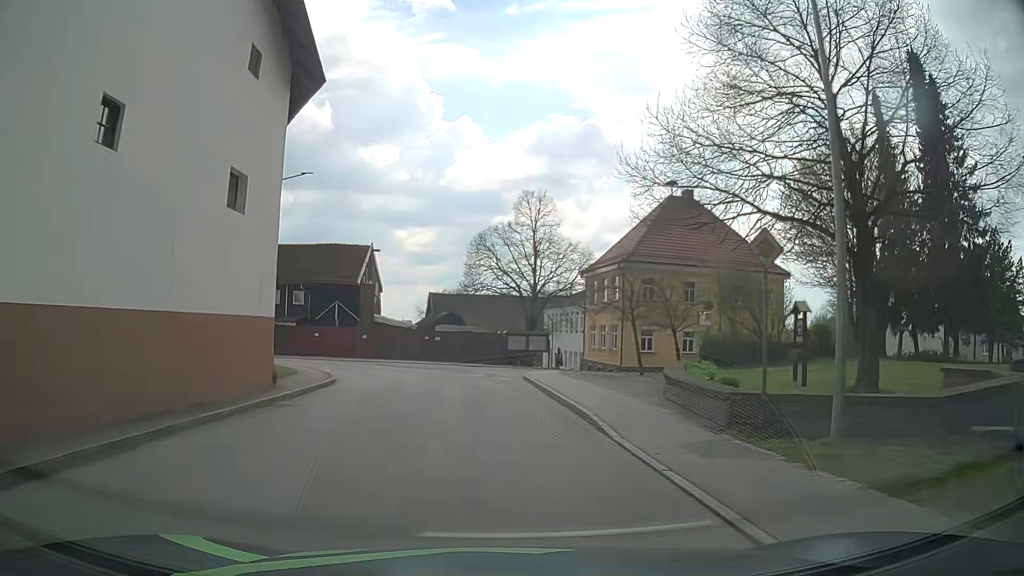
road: tertiary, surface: asphalt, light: Day
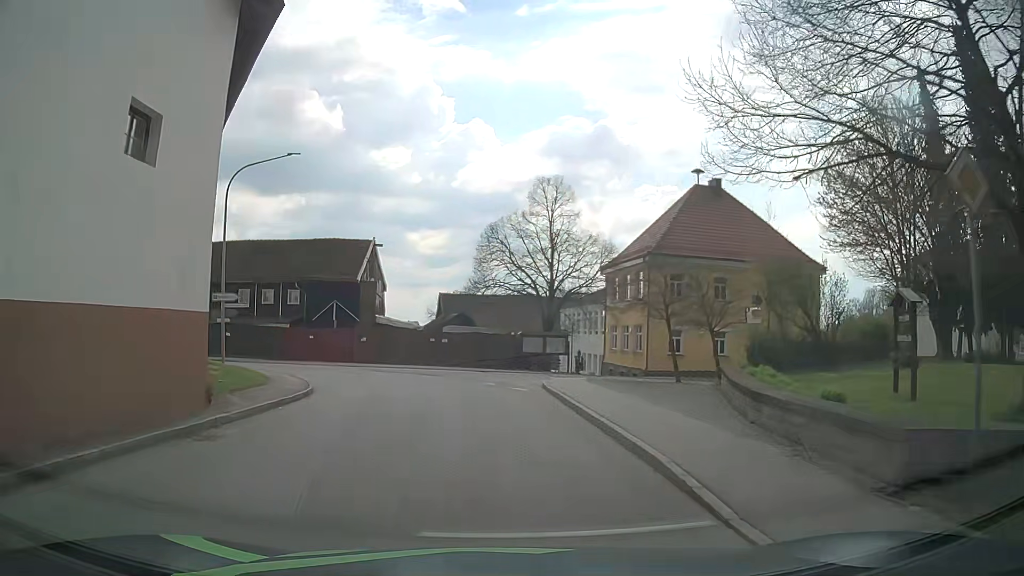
(-0.1, +4.4) m; -1°
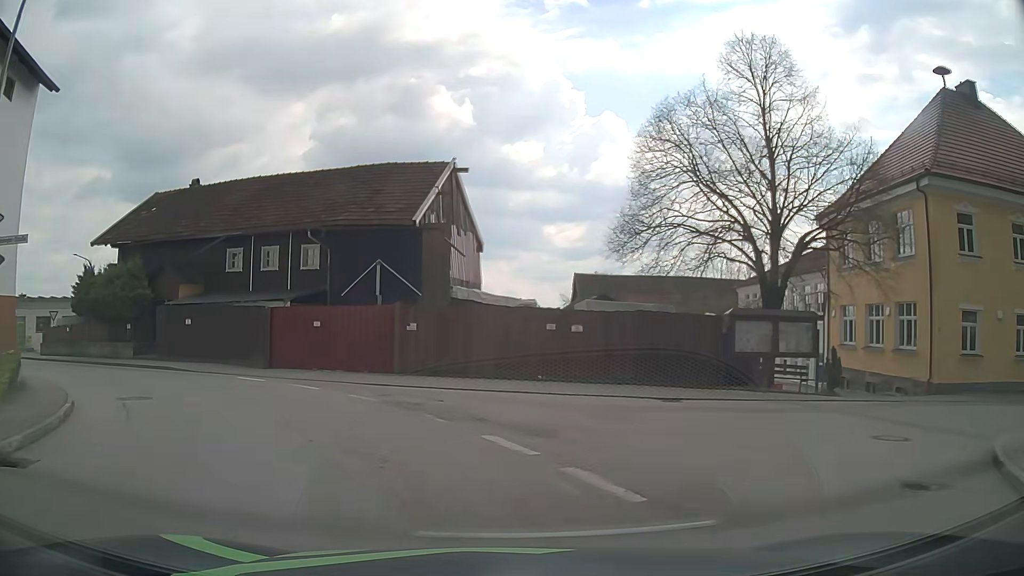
(-1.4, +20.7) m; -11°
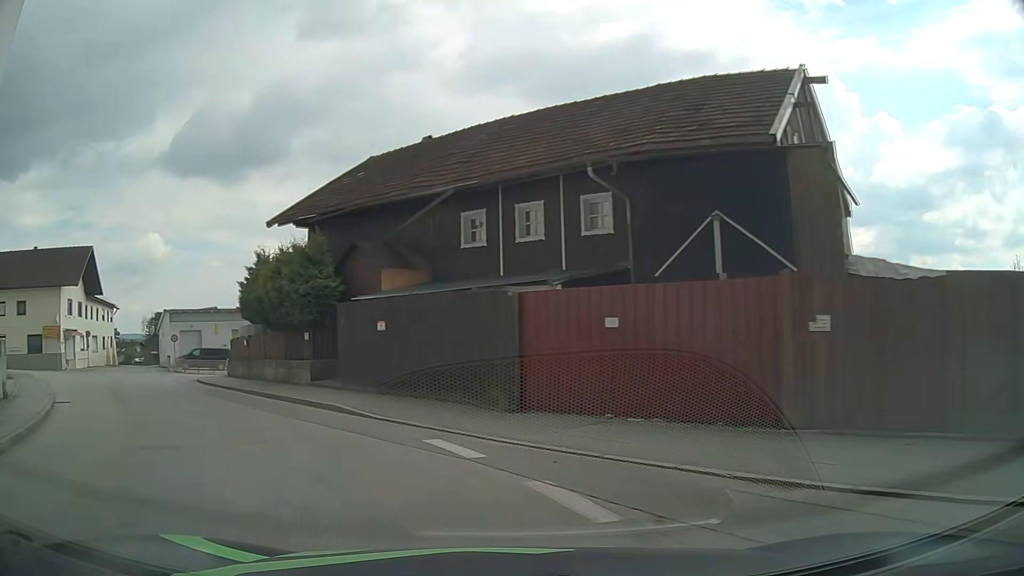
(-2.3, +11.1) m; -26°
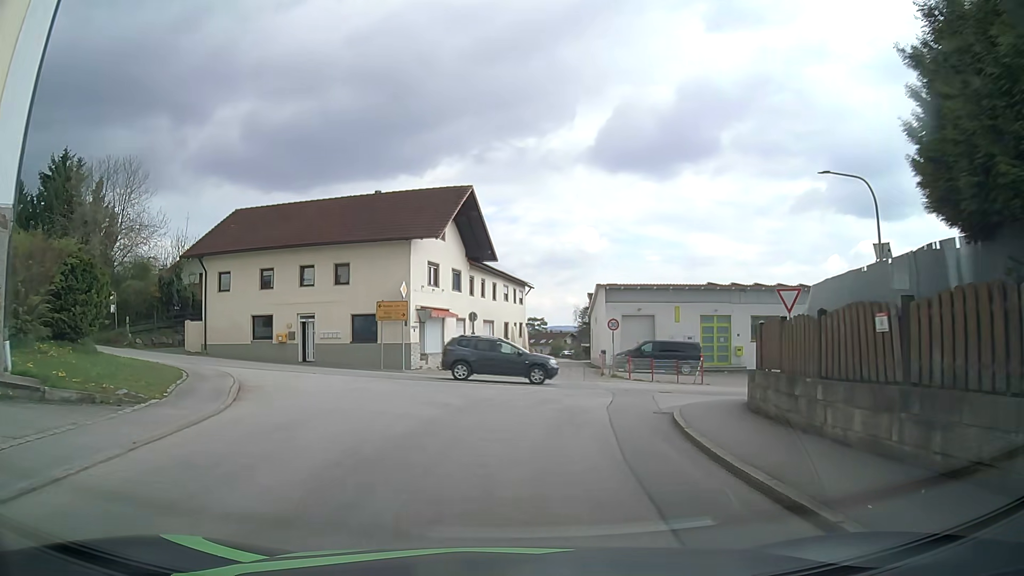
(-8.3, +17.8) m; -37°
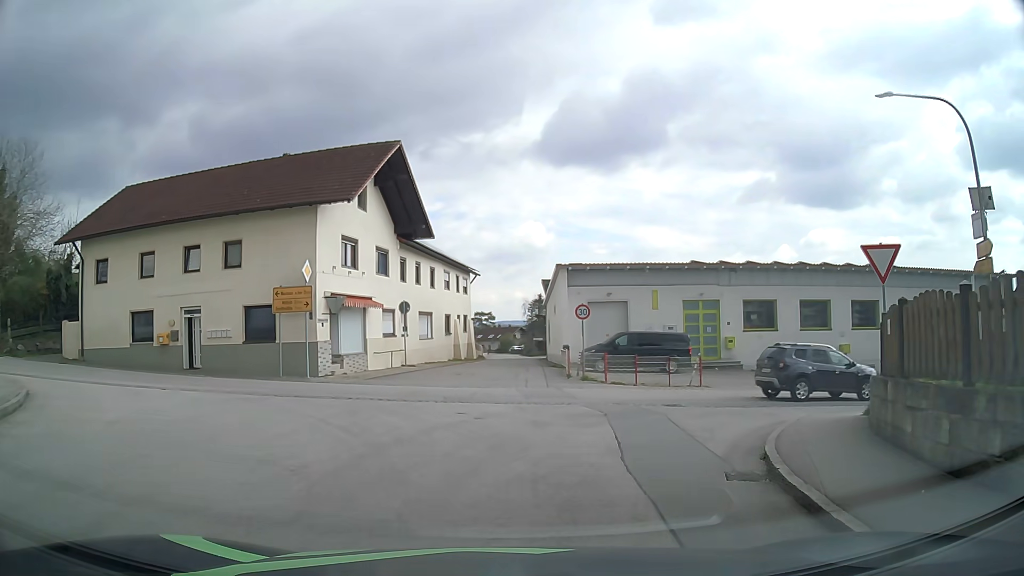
(+0.2, +7.7) m; +4°
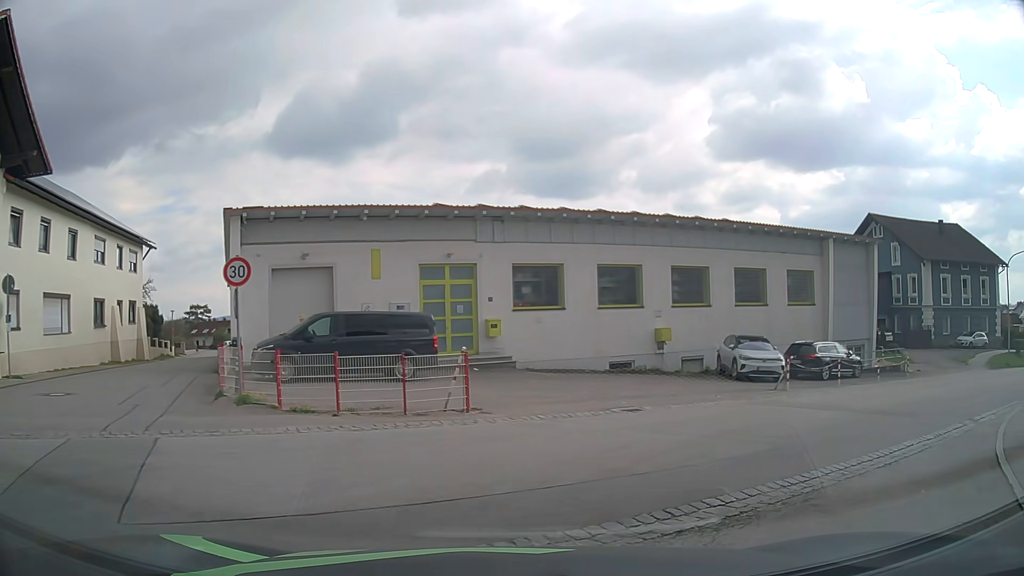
(+2.1, +12.1) m; +25°
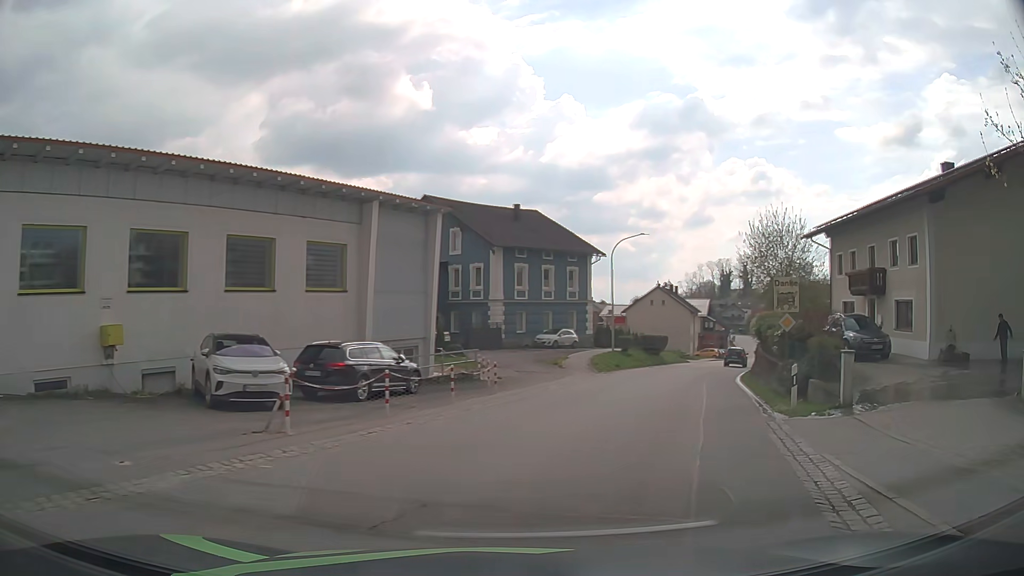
(+3.3, +9.5) m; +39°
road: secondary
(+1, +10) (+4, +20) (+7, +29) (+11, +38) (+14, +48) (+18, +57) (+22, +66) (+26, +75) (+31, +84) (+35, +93) m
